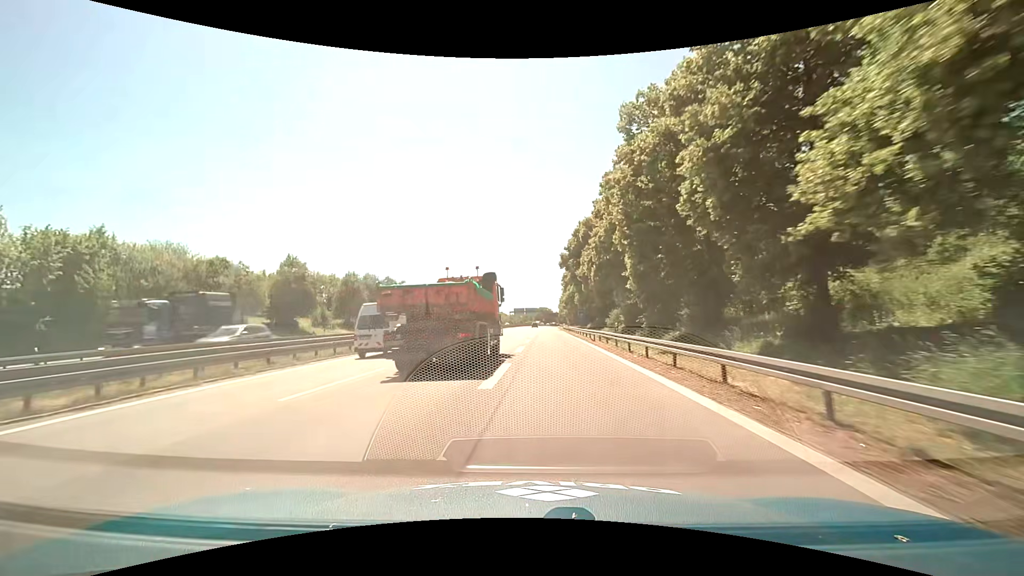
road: motorway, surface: asphalt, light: Day
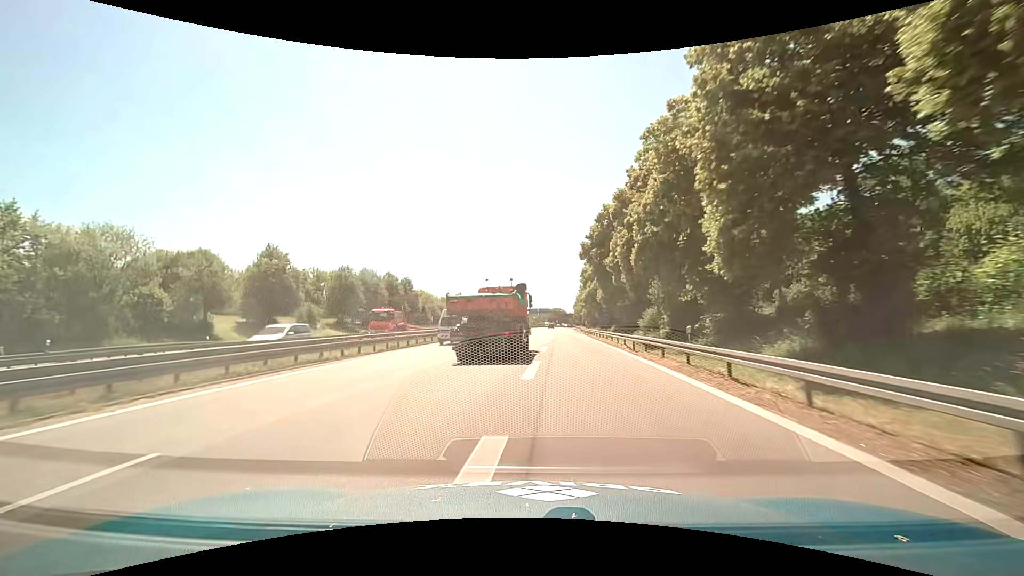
(0.0, +10.2) m; -1°
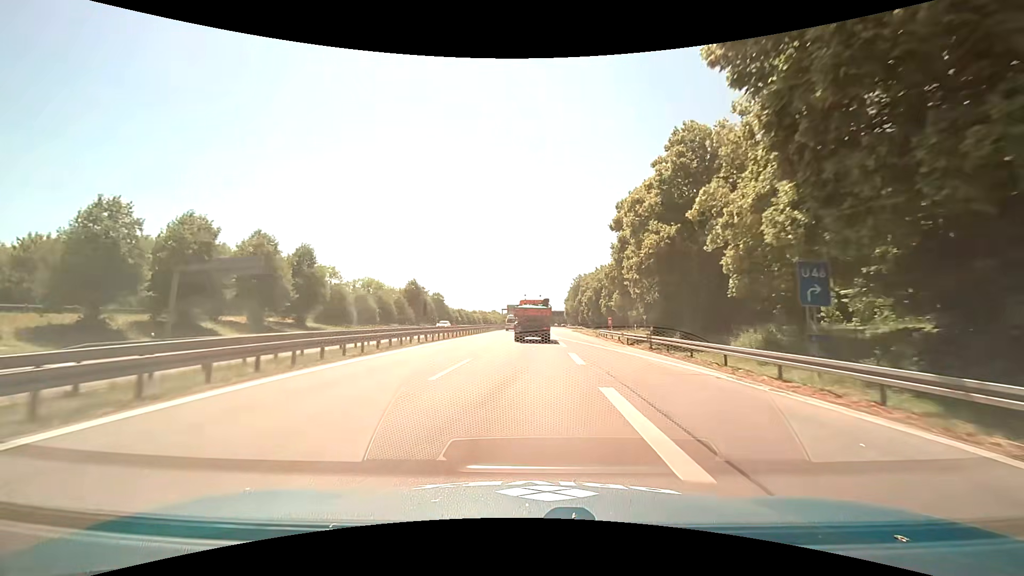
(+0.1, +43.8) m; +2°
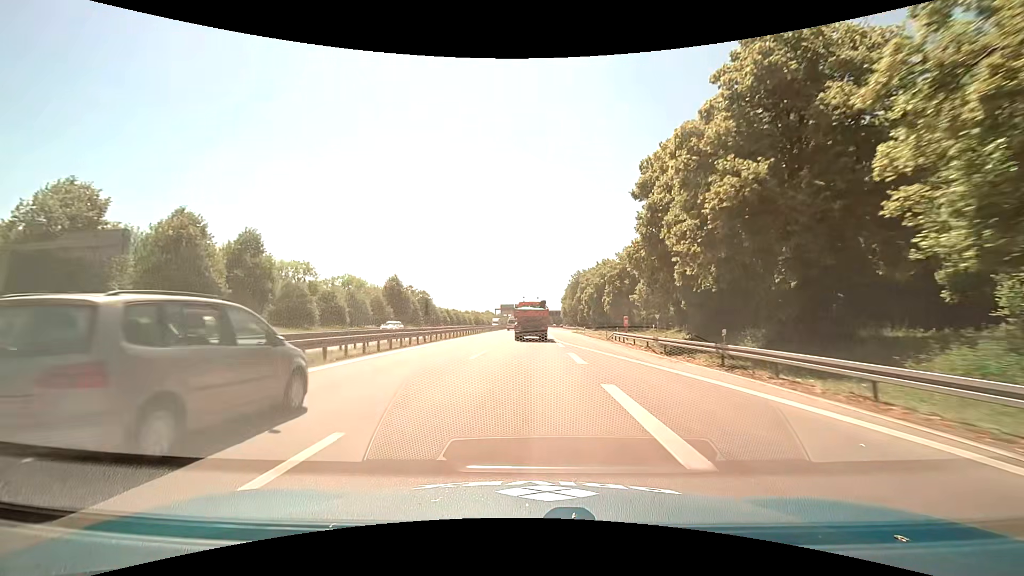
(+0.1, +11.8) m; +1°
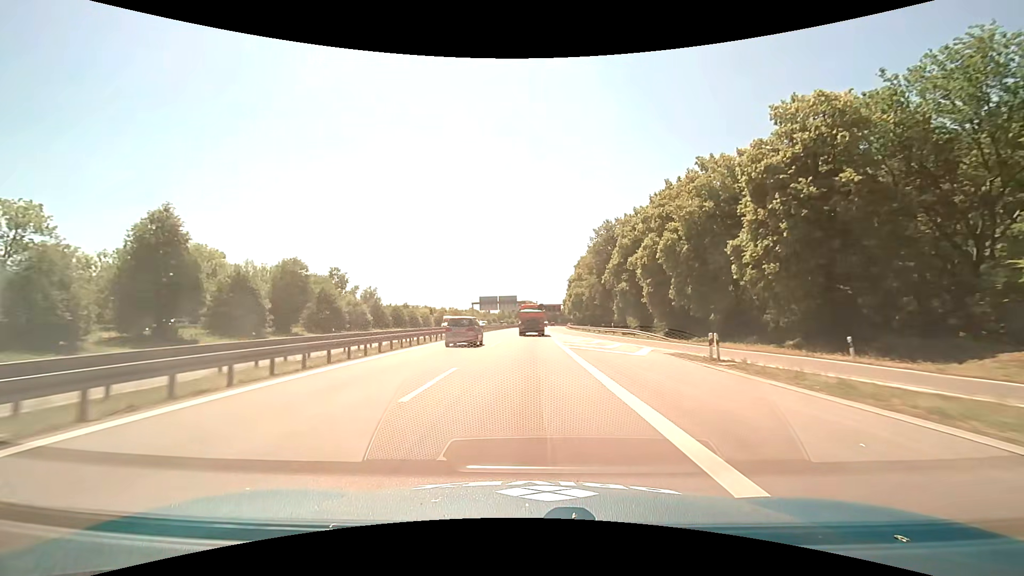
(+0.6, +64.0) m; +1°
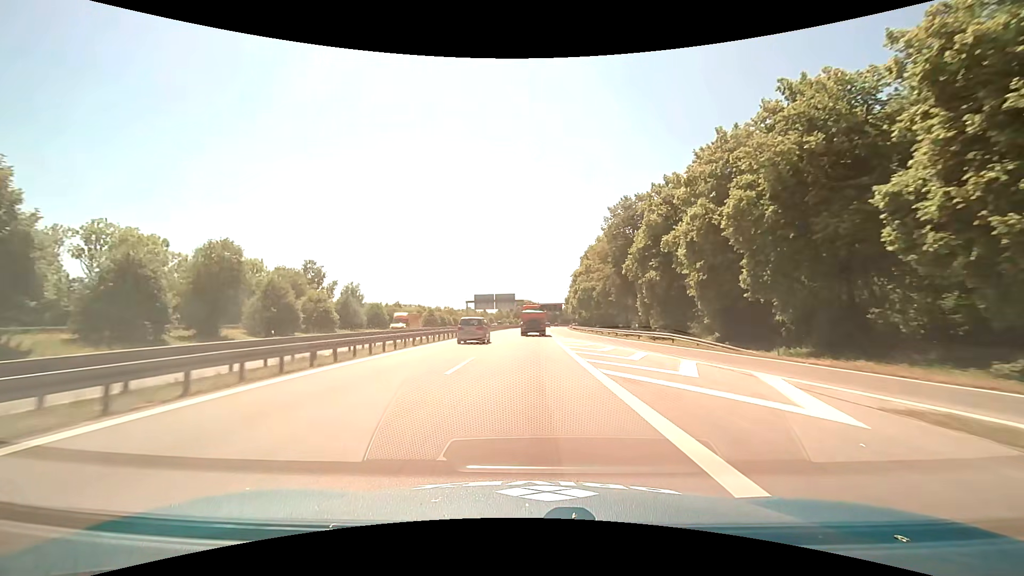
(0.0, +13.7) m; 0°
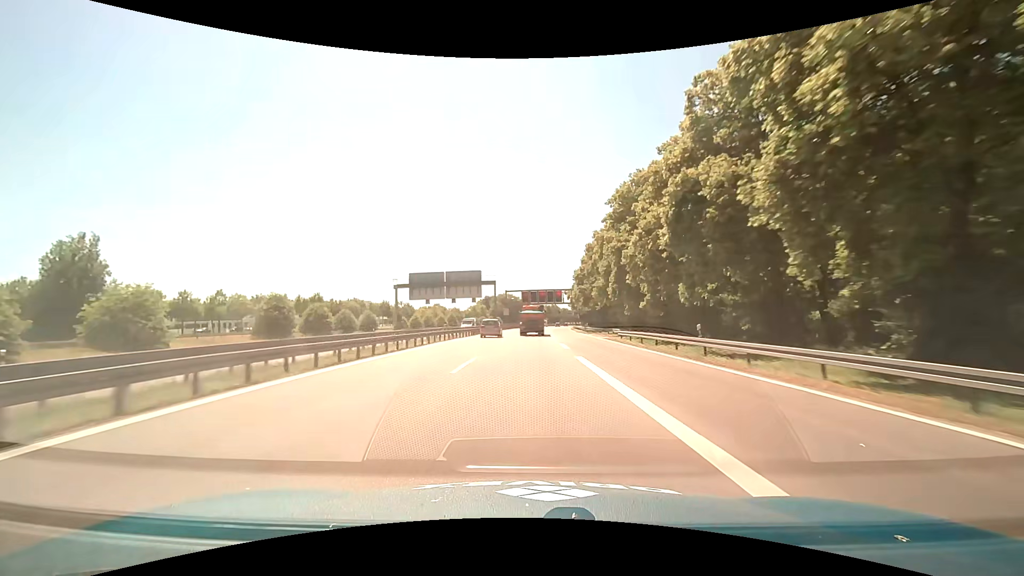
(+0.9, +72.3) m; +2°
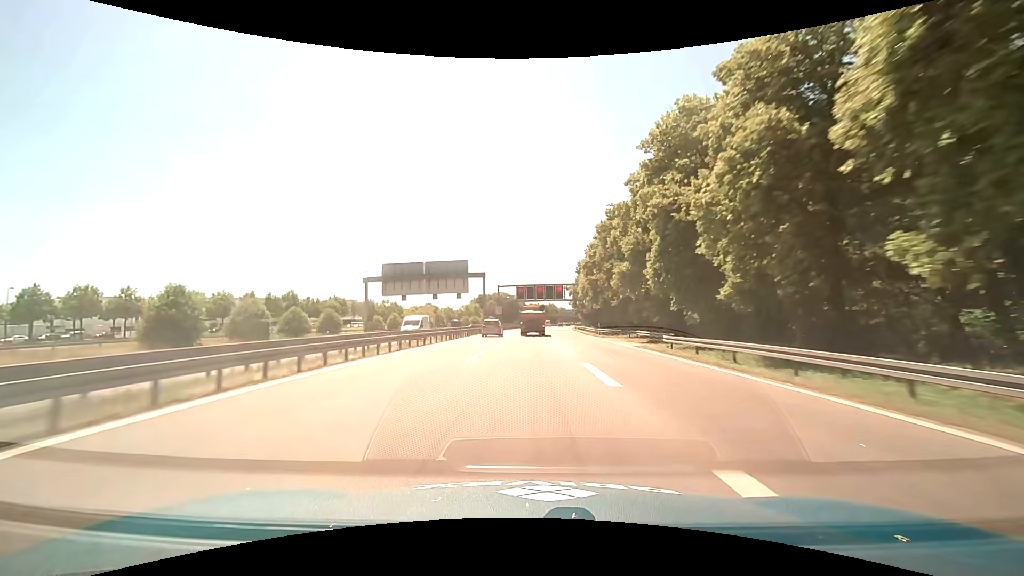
(+0.1, +15.1) m; +1°
(0, +10) (0, +20) (0, +30) (0, +40) (0, +50) (+1, +60) (+1, +70) (+1, +80) (+2, +90) (+2, +100) m
